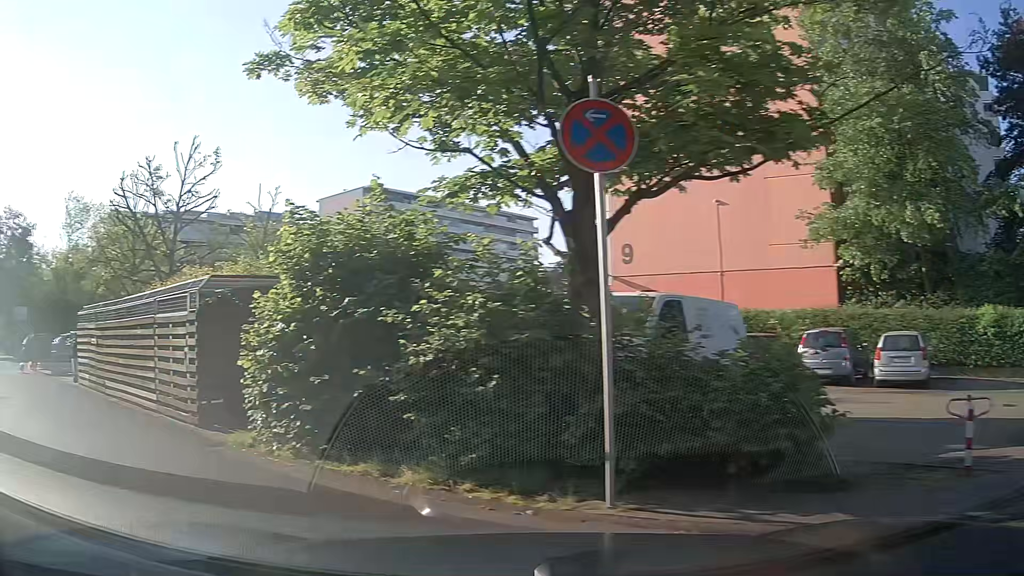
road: residential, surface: asphalt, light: Day
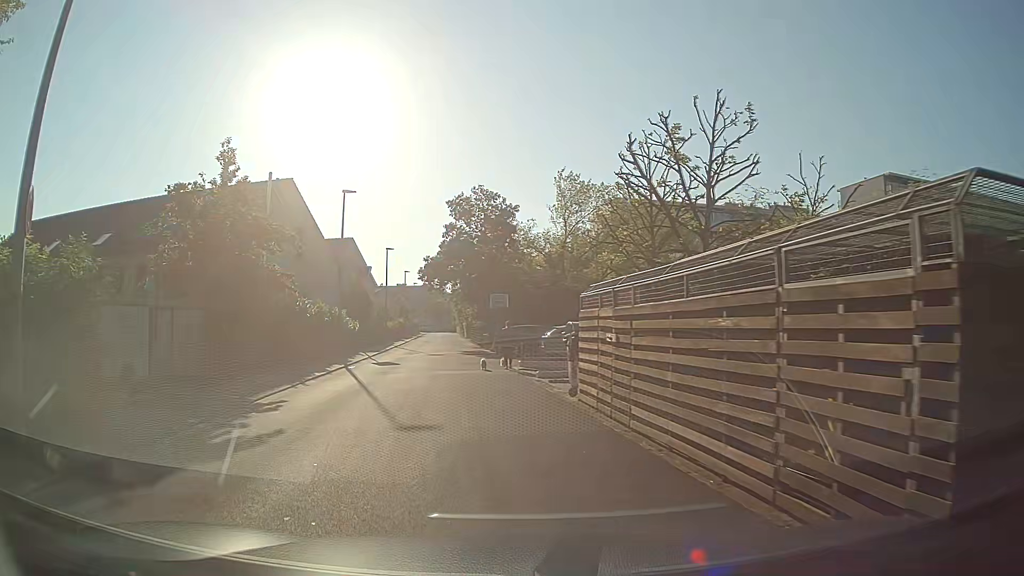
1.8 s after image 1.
(-2.8, +6.2) m; -43°
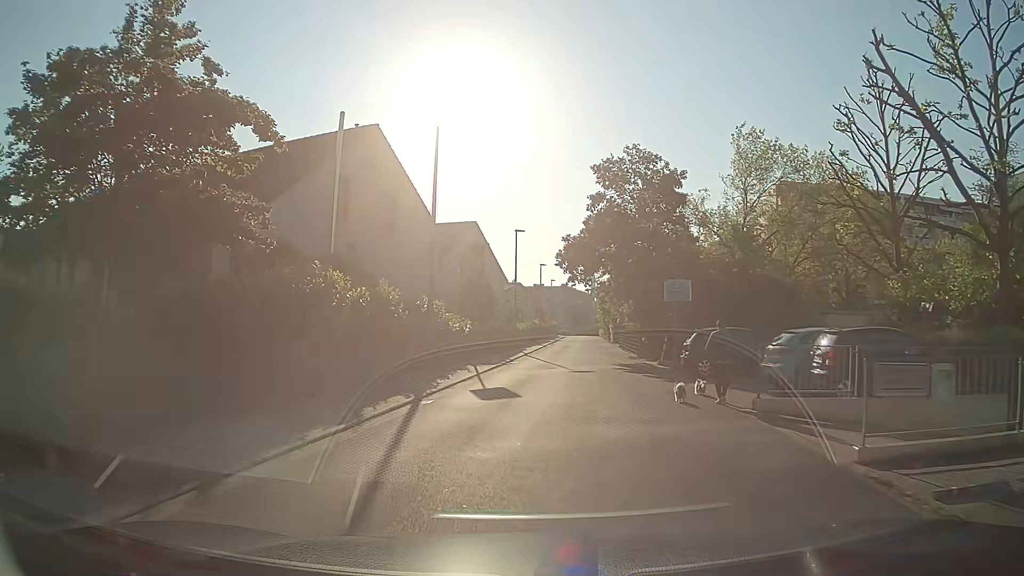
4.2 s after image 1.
(-1.0, +11.8) m; -10°
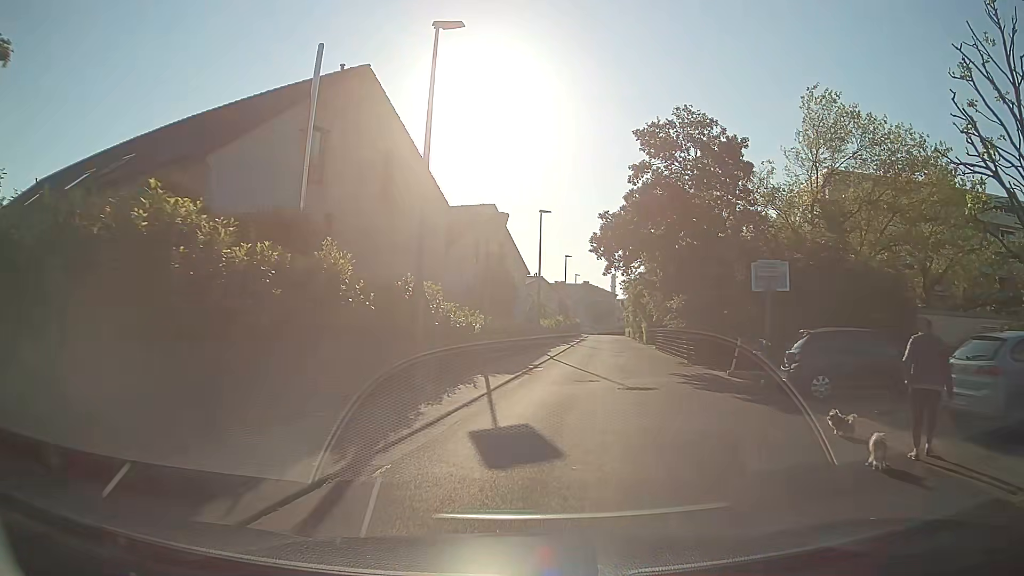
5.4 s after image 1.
(-0.2, +6.8) m; -3°
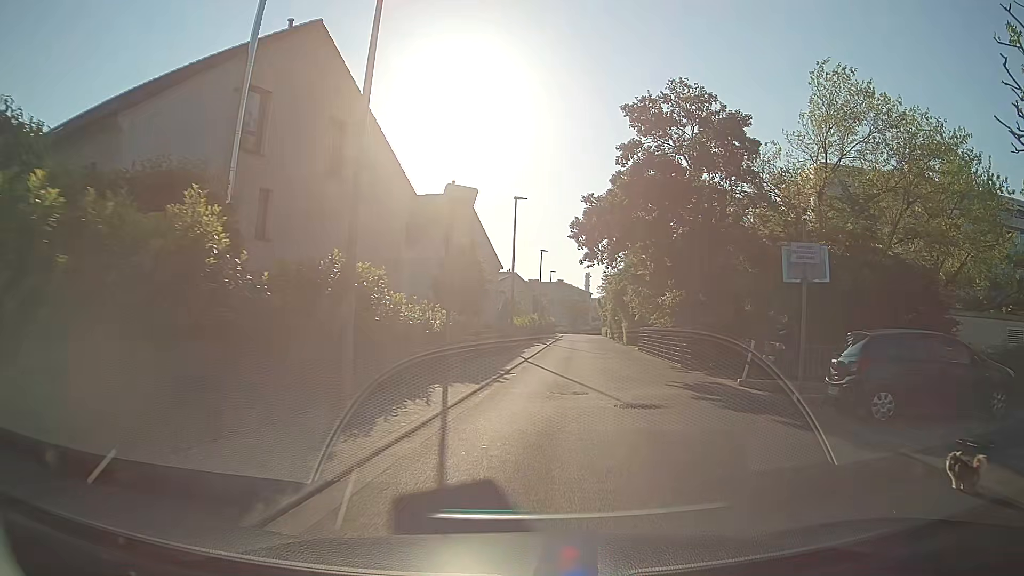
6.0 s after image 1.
(+0.2, +3.6) m; +3°
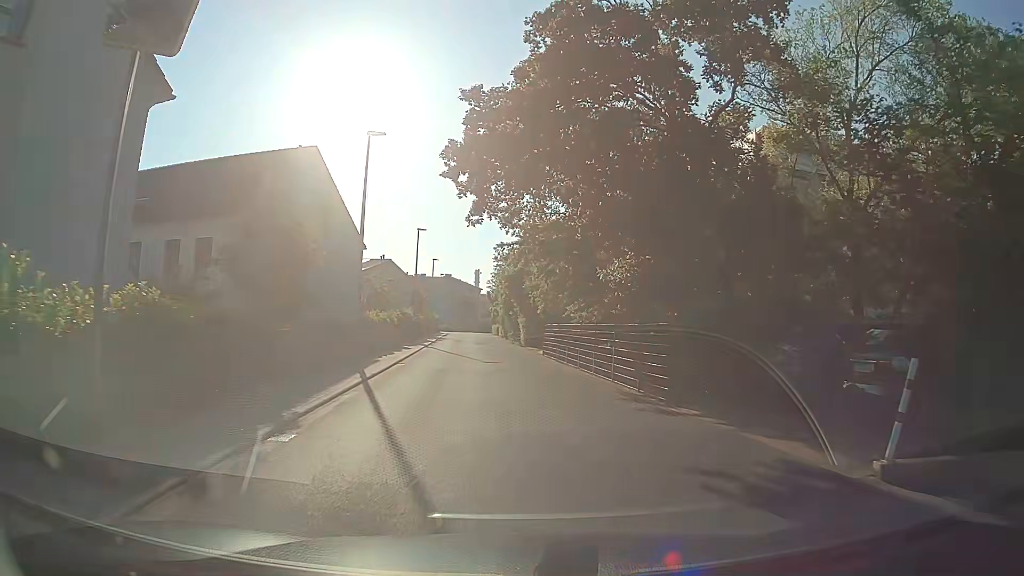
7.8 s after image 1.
(+1.4, +11.7) m; +12°
